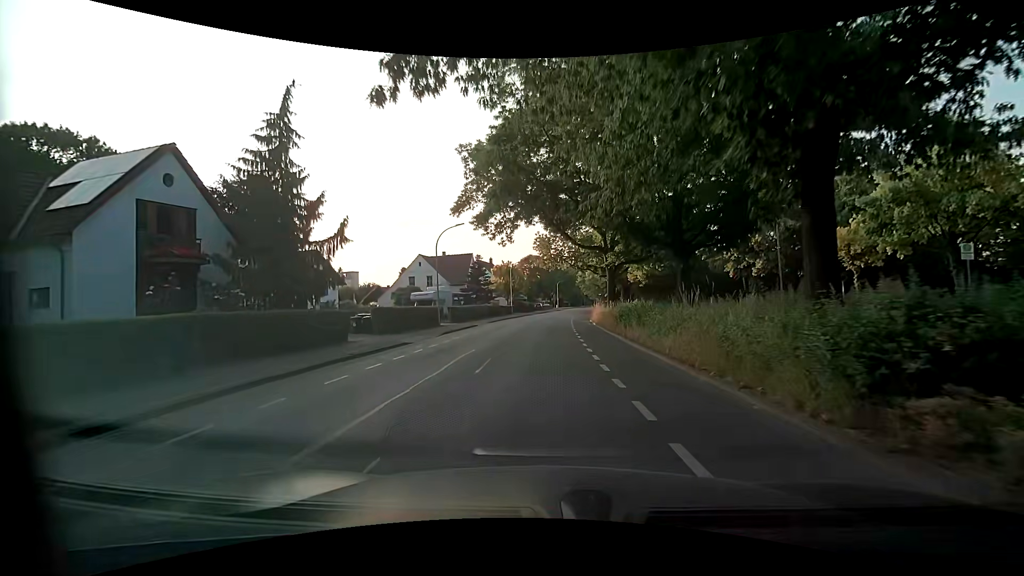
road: unclassified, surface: asphalt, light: Day
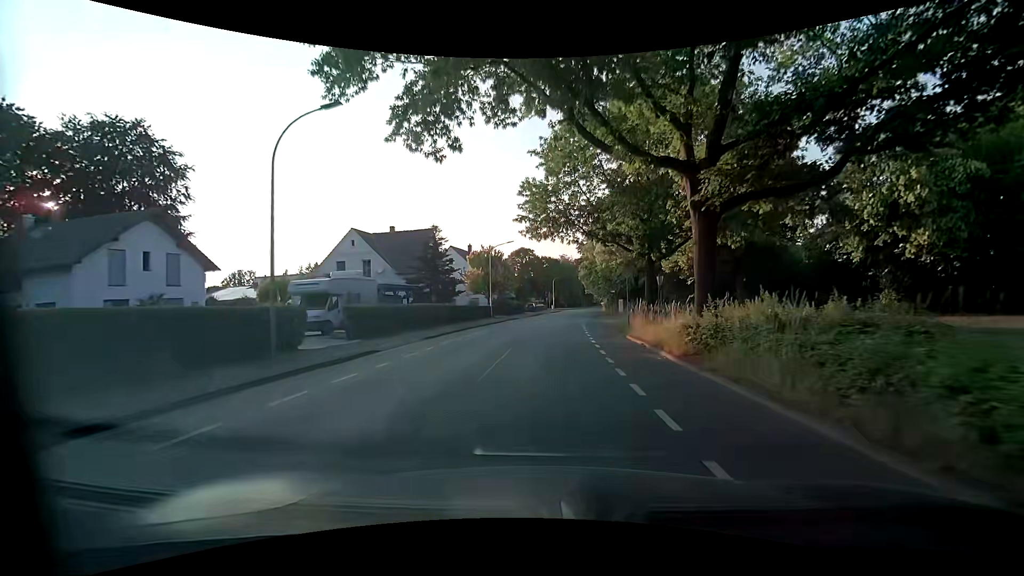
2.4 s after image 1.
(0.0, +21.6) m; 0°
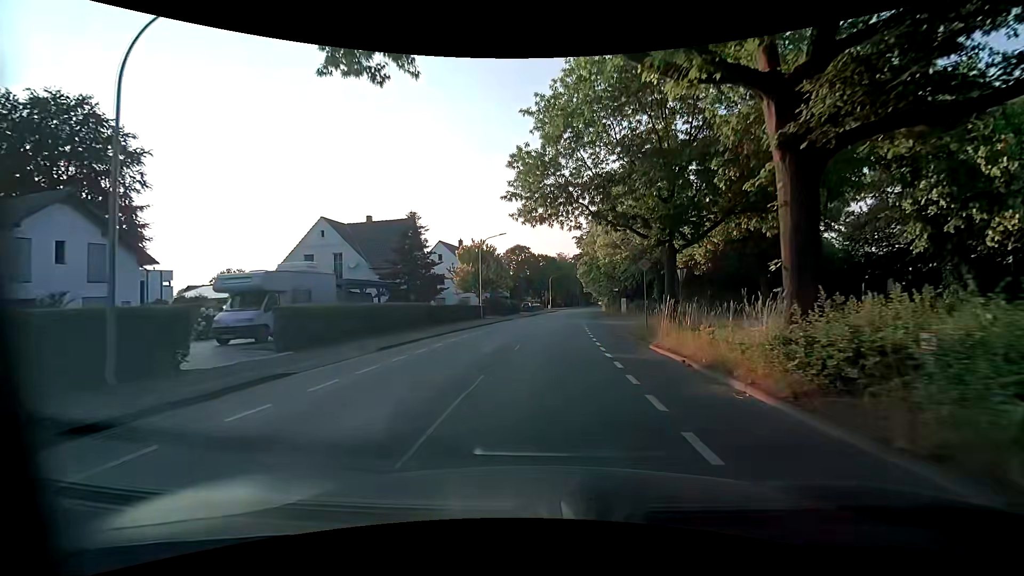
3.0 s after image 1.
(+0.1, +5.4) m; +2°
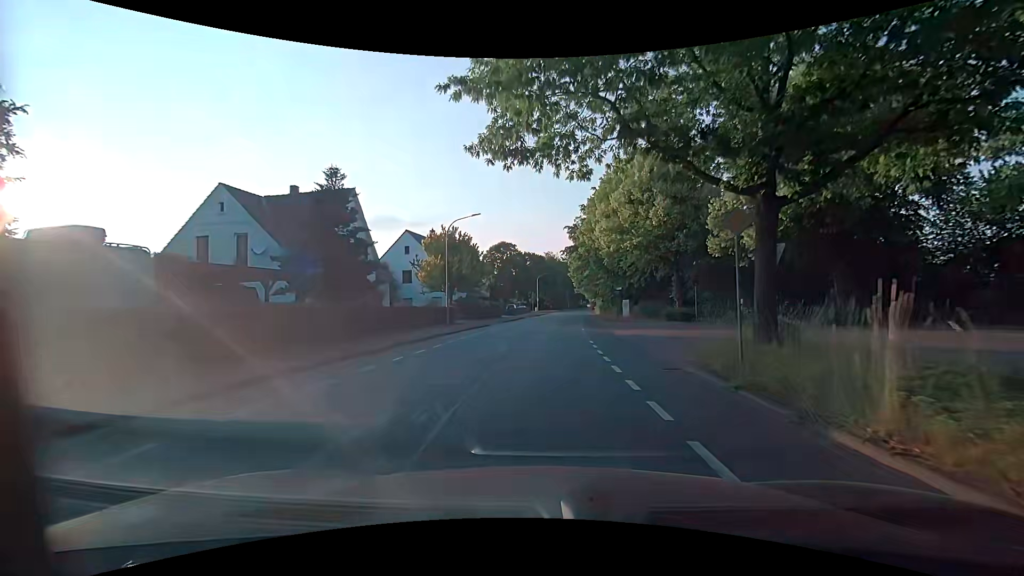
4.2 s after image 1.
(+0.1, +10.8) m; +1°
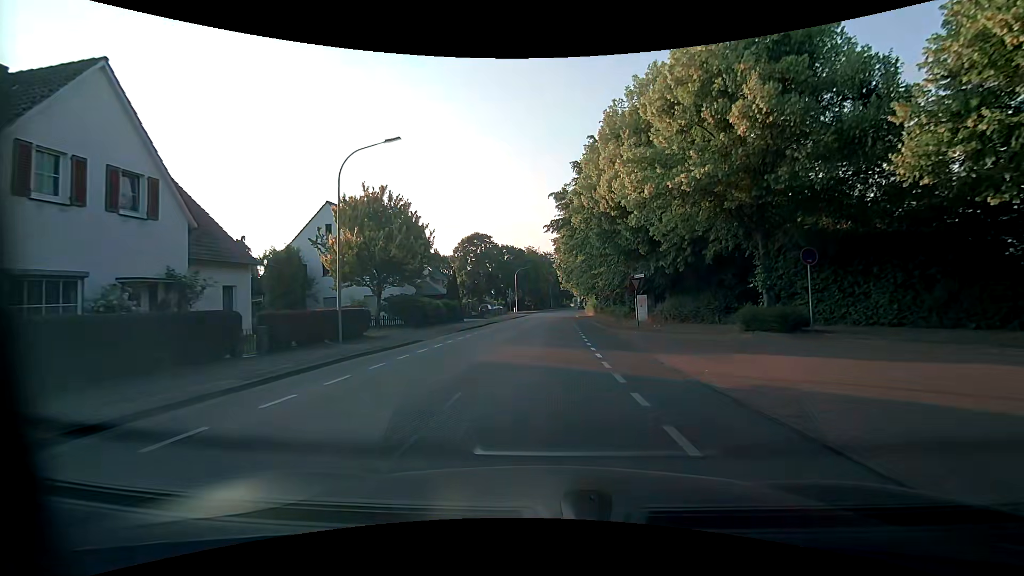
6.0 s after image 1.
(+0.3, +16.4) m; +2°
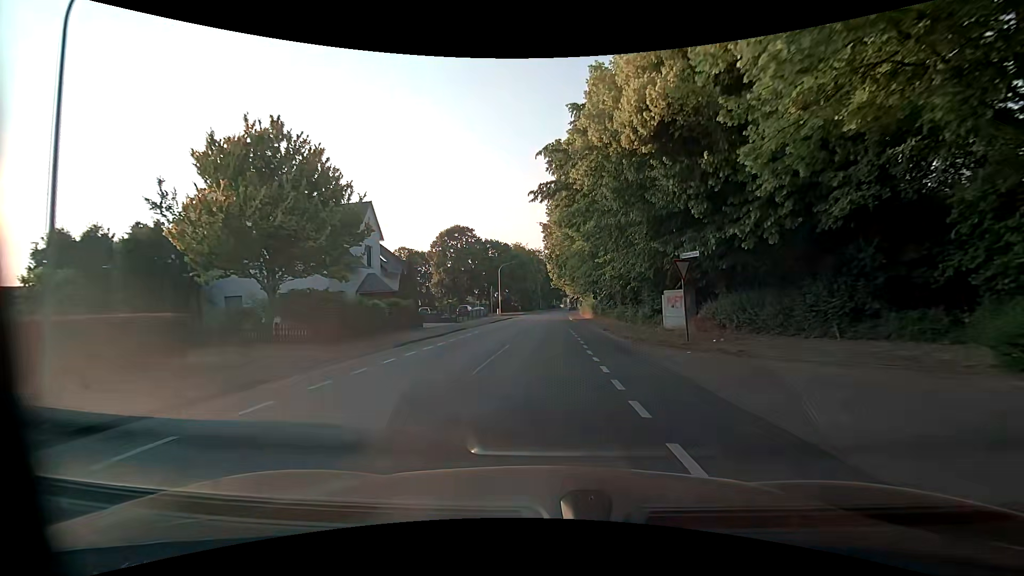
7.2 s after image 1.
(+0.2, +11.2) m; +2°
(0, +10) (0, +20) (0, +30) (0, +40) (0, +50) (0, +60) (0, +70) (+1, +80) (-2, +89) (-11, +94) m
